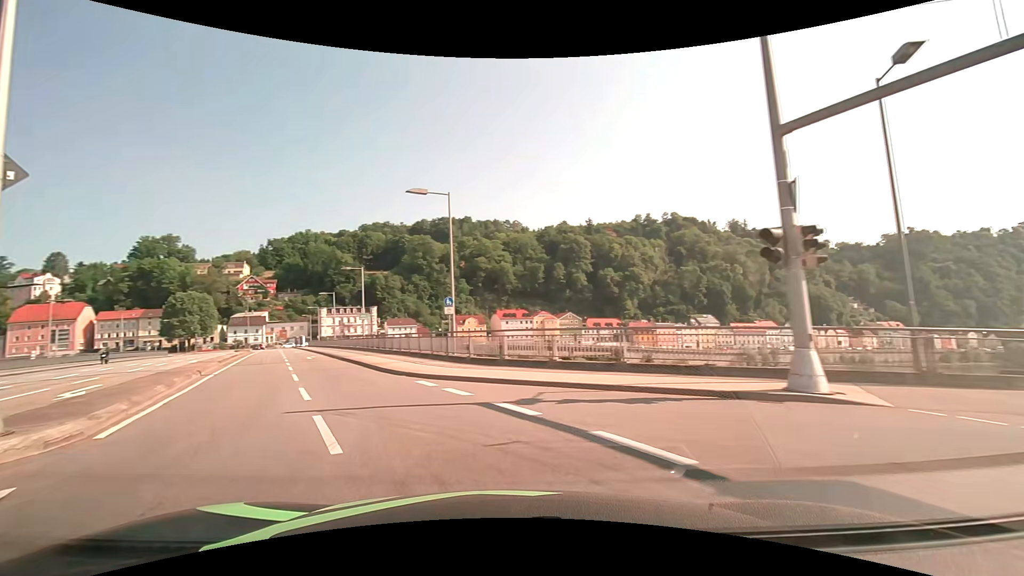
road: primary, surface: asphalt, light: Day
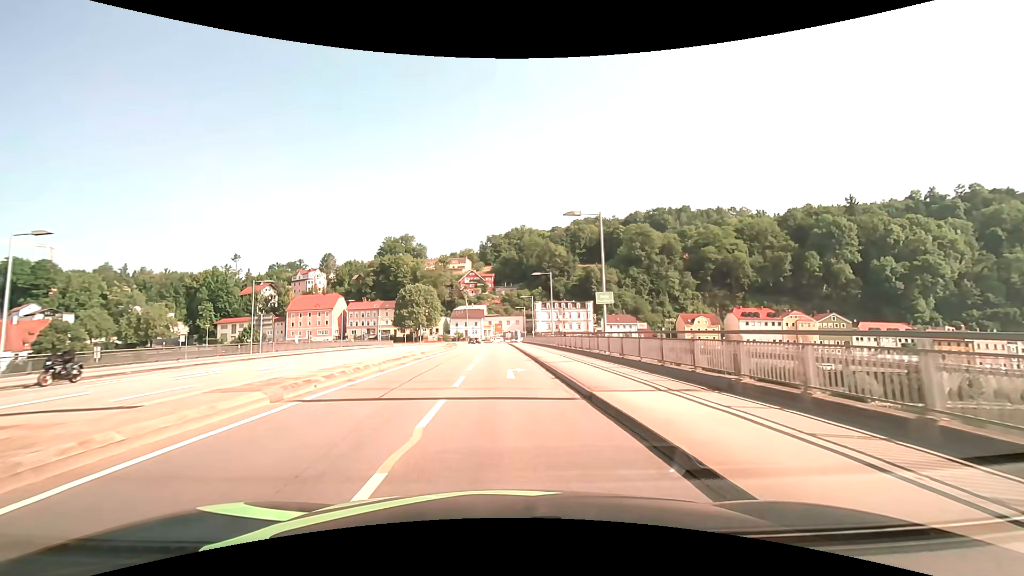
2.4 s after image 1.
(-7.3, +21.0) m; -25°
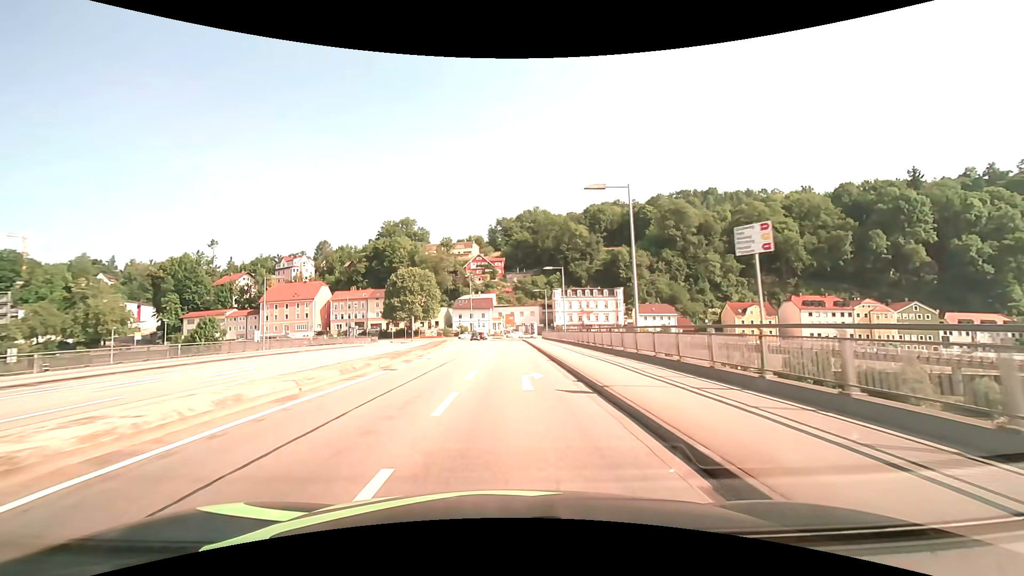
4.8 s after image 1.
(-0.4, +29.7) m; -1°
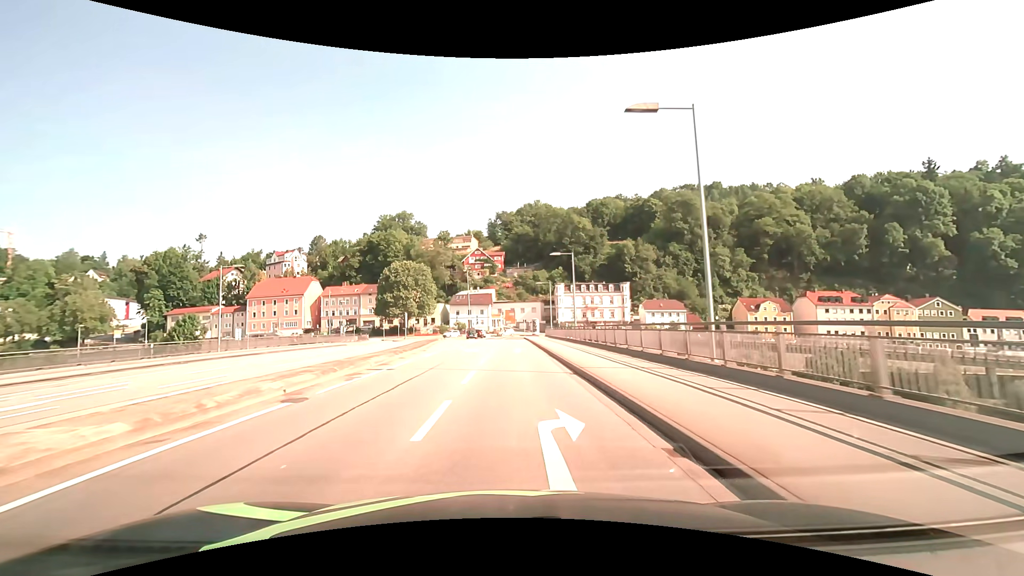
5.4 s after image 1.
(0.0, +7.8) m; 0°
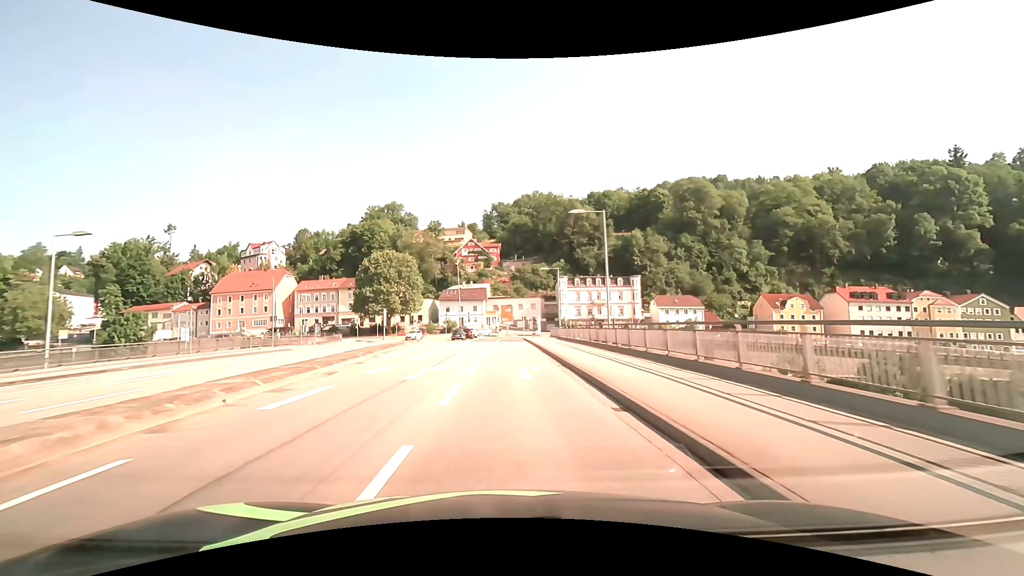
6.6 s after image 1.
(+0.1, +15.4) m; +1°
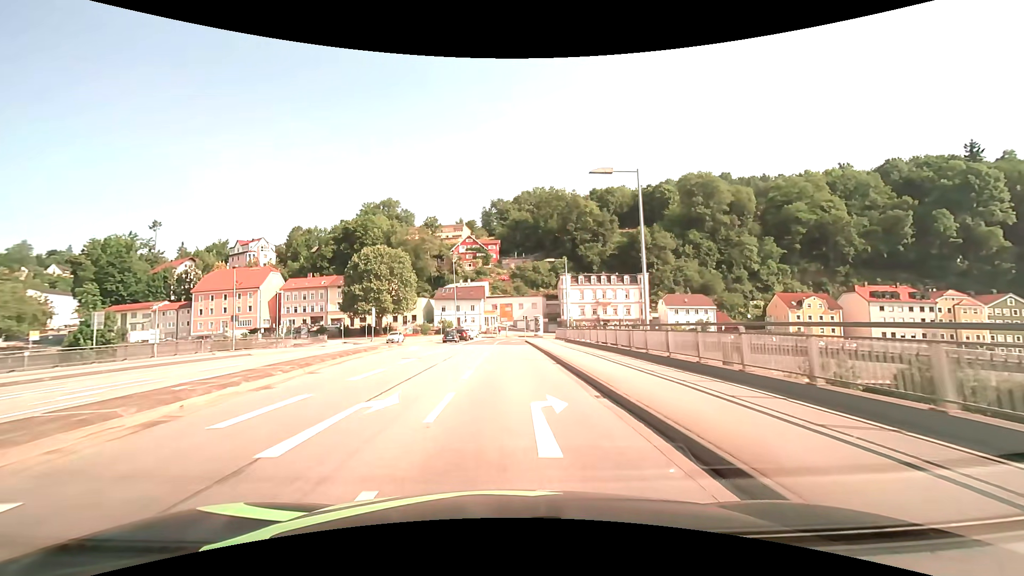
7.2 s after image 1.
(0.0, +7.4) m; 0°
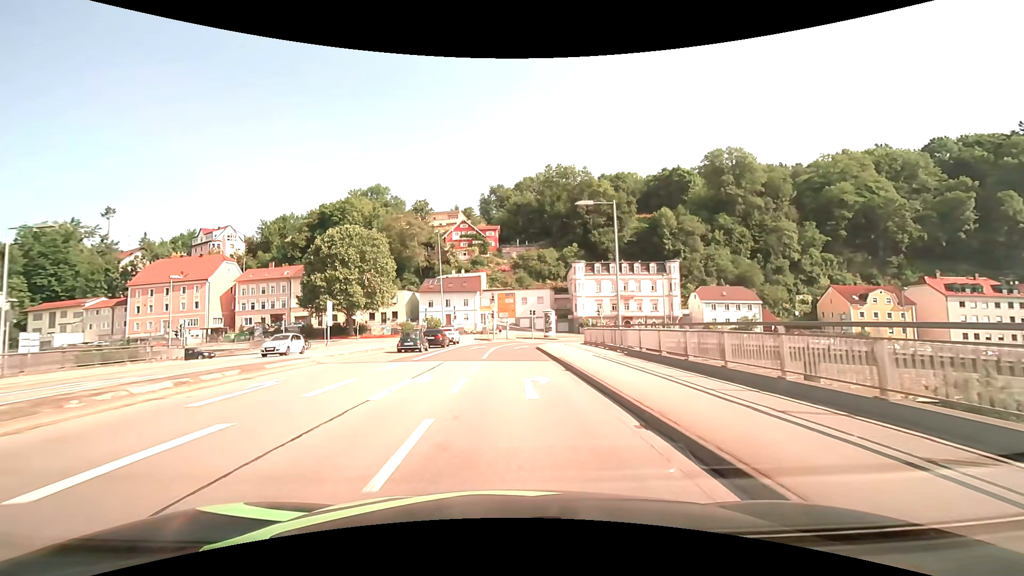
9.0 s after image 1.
(0.0, +20.8) m; 0°
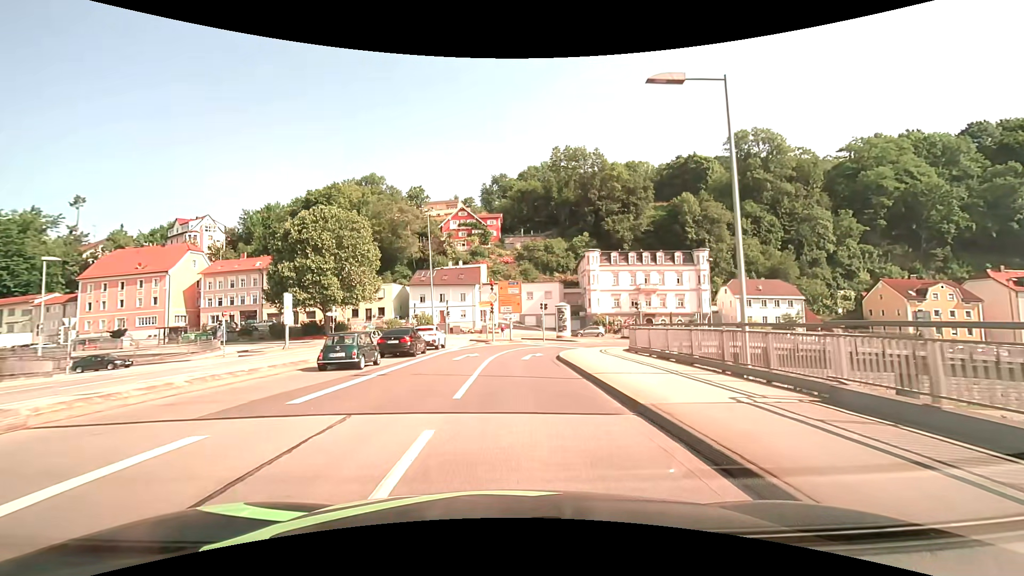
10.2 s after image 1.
(0.0, +12.7) m; 0°
(0, +10) (0, +20) (+2, +30) (+7, +38) (+15, +43) (+25, +44) (+35, +44) (+45, +44) (+55, +44) (+65, +45) m
